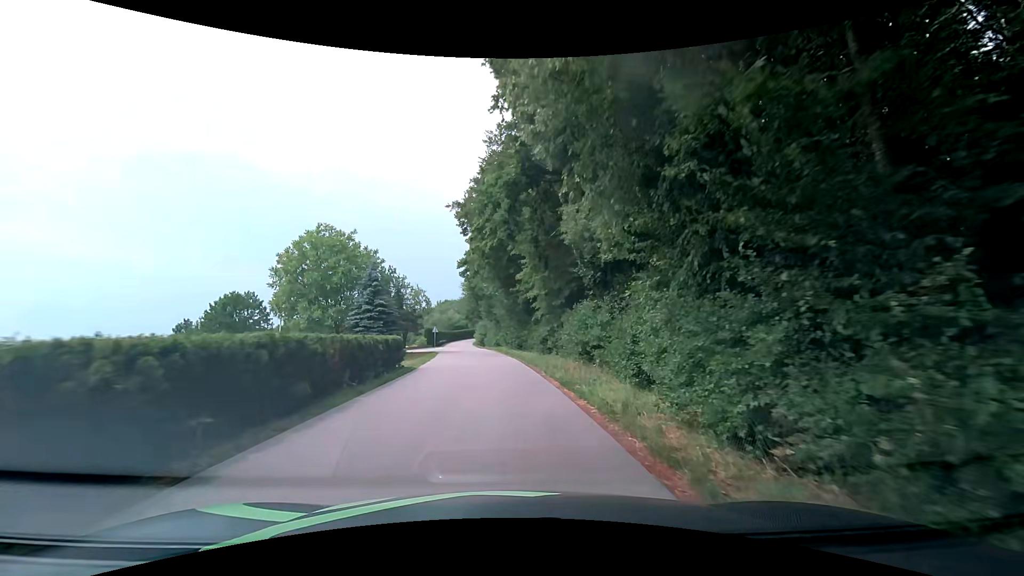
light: Day
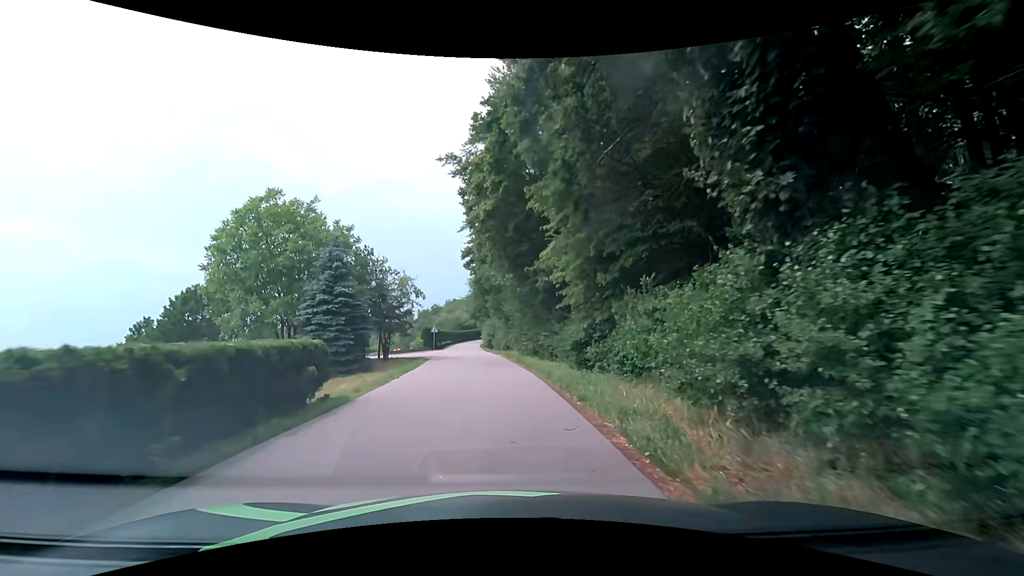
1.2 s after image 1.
(-0.1, +9.8) m; -1°
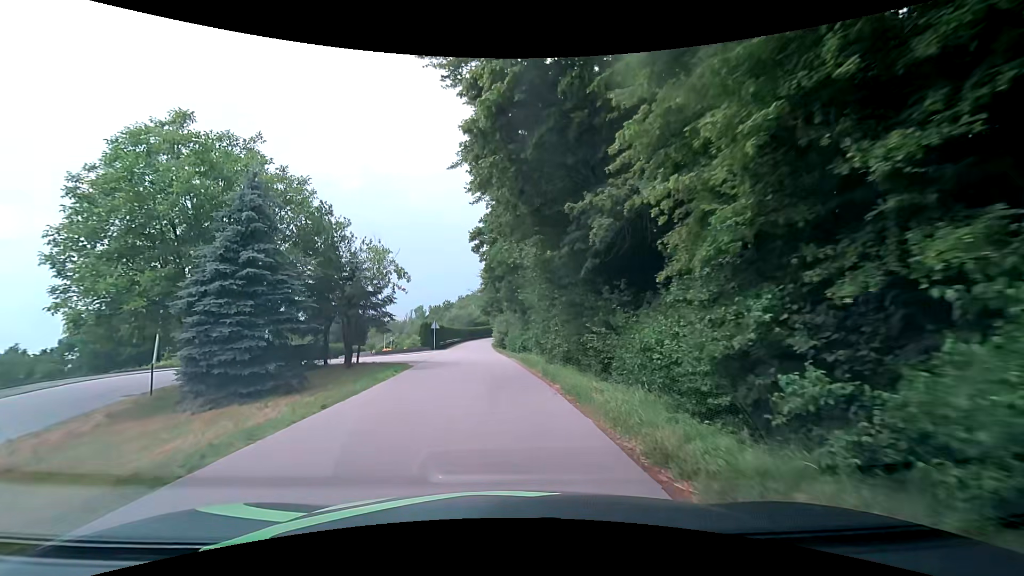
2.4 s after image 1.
(-0.3, +9.9) m; -1°
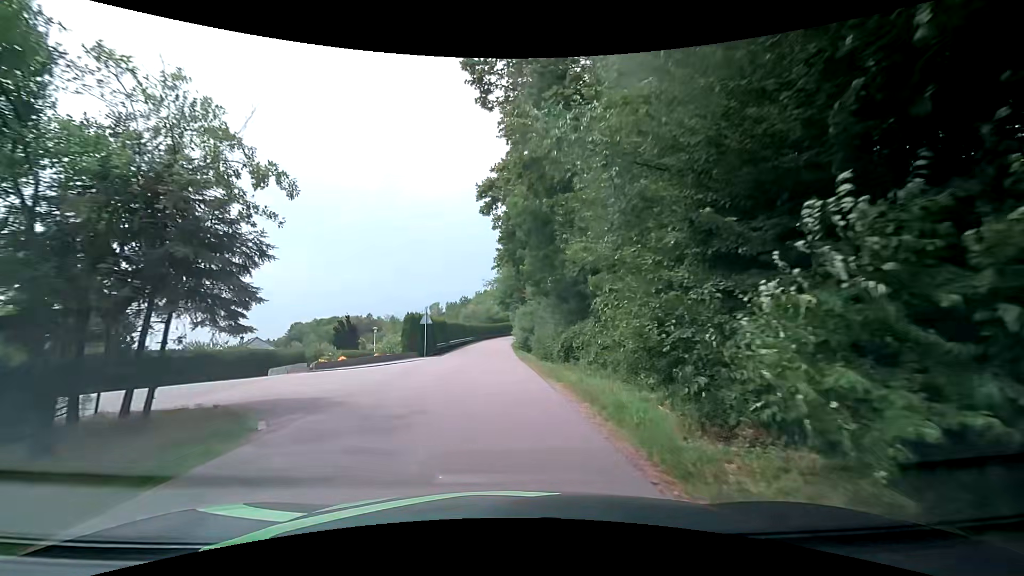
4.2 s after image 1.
(-0.5, +15.3) m; -2°
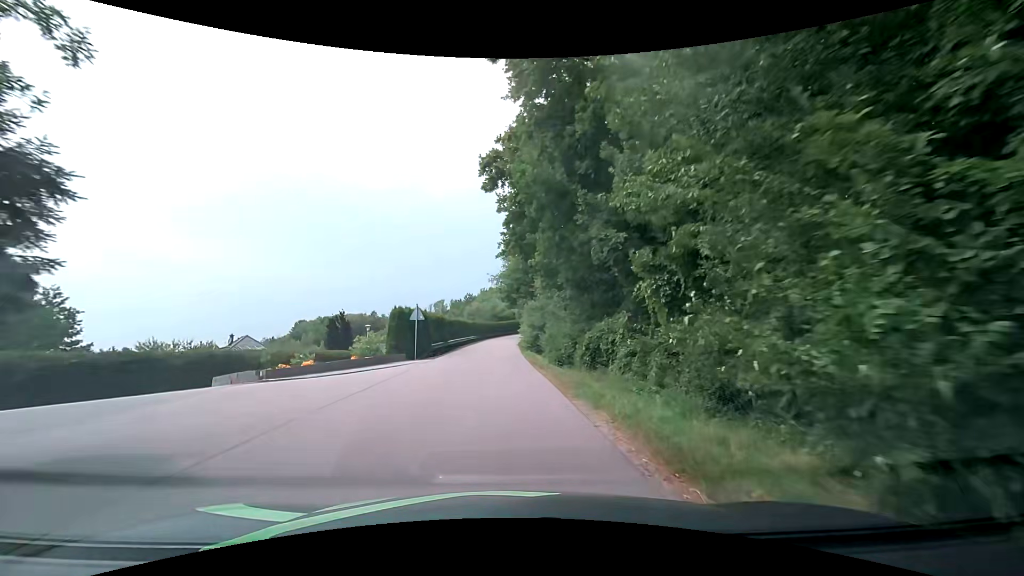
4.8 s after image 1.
(-0.1, +5.1) m; -1°
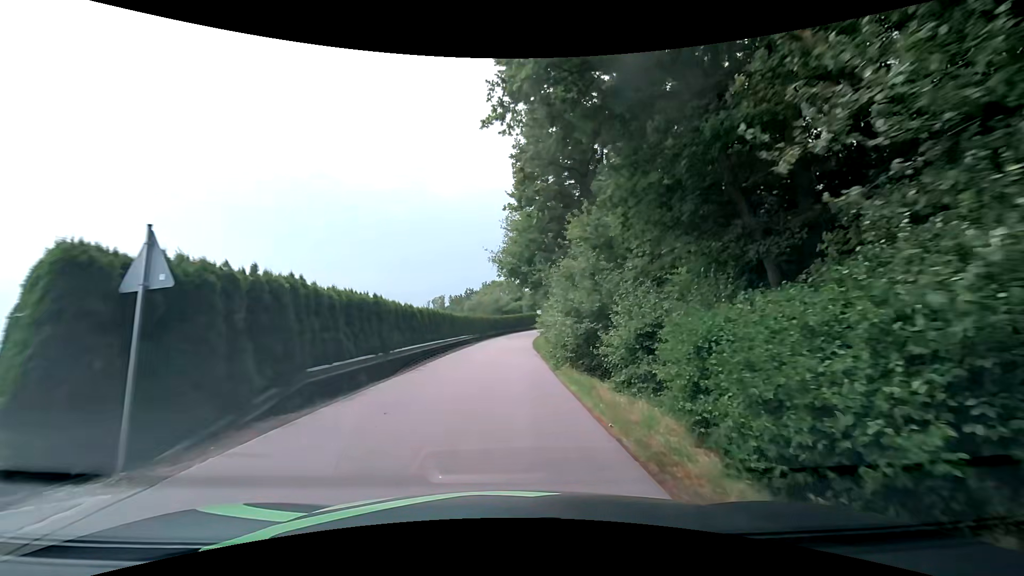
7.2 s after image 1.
(-0.5, +19.5) m; -1°
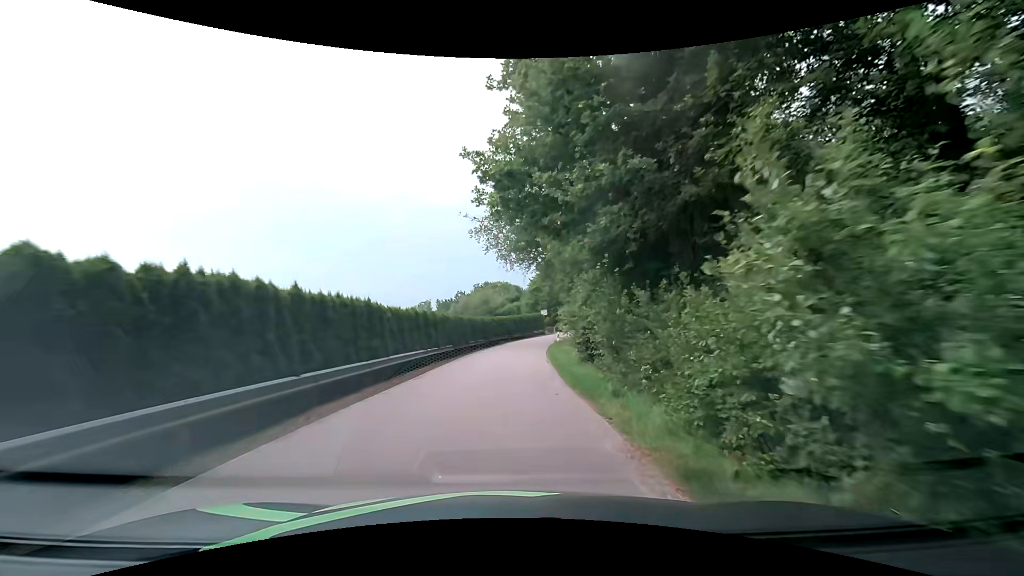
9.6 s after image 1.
(0.0, +20.5) m; +1°
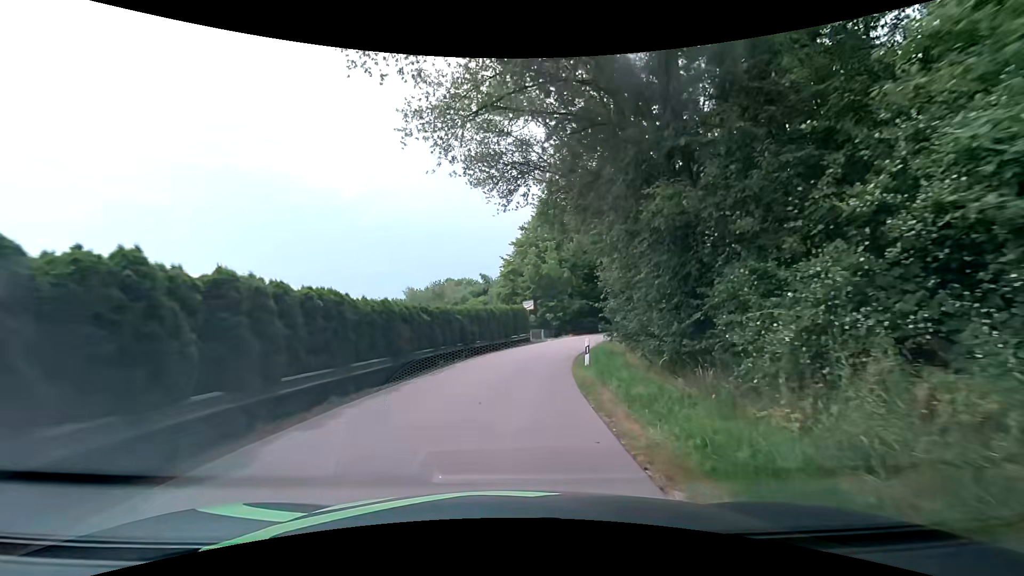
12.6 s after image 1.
(+0.3, +25.8) m; +3°
(0, +10) (+1, +20) (+3, +30) (+7, +39) (+13, +47) (+20, +54) (+27, +61) (+35, +67) (+44, +72) (+52, +78) m
